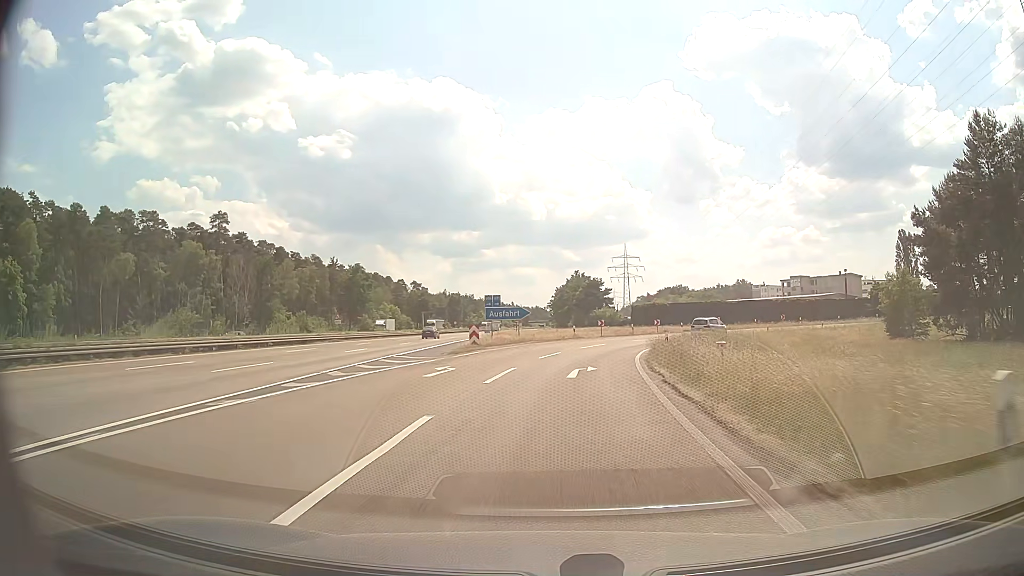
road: motorway_link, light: Day
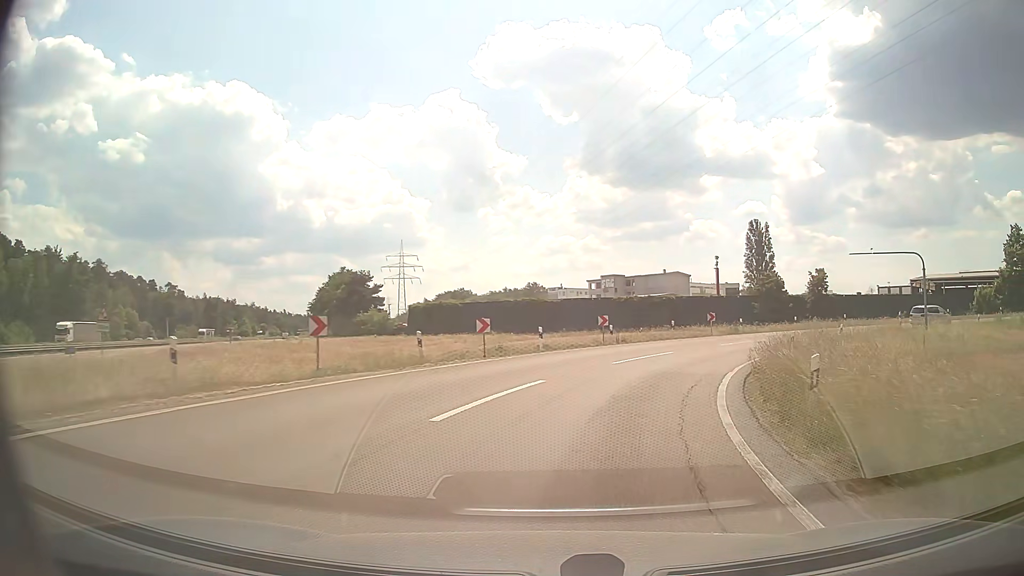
(+4.7, +41.5) m; +19°
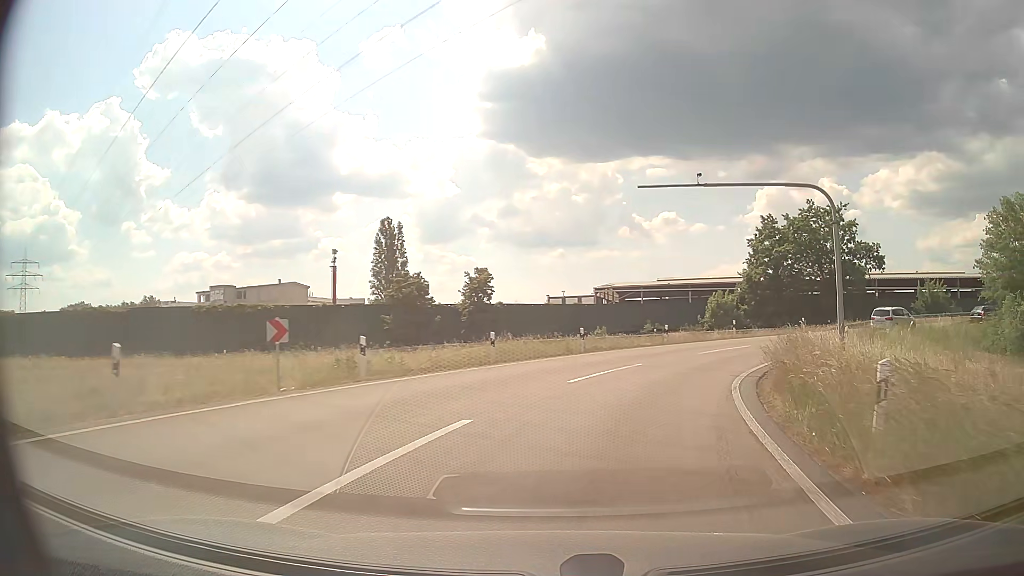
(+7.6, +27.8) m; +32°
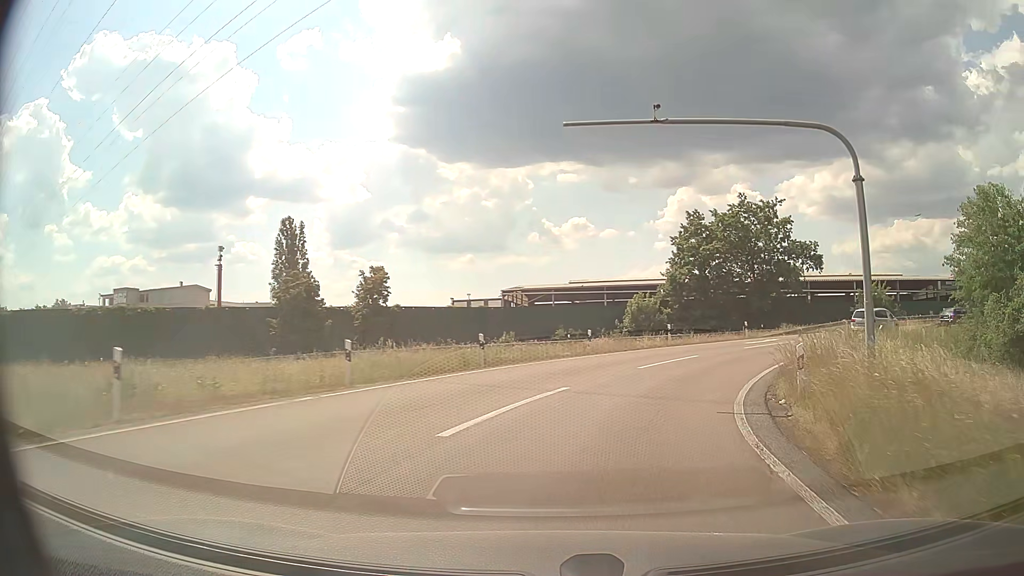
(+0.5, +7.0) m; +8°
(+1, +10) (+4, +19) (+9, +28) (+15, +36) (+23, +42) (+33, +46) (+42, +48) (+52, +49) (+62, +48) (+72, +46) m
